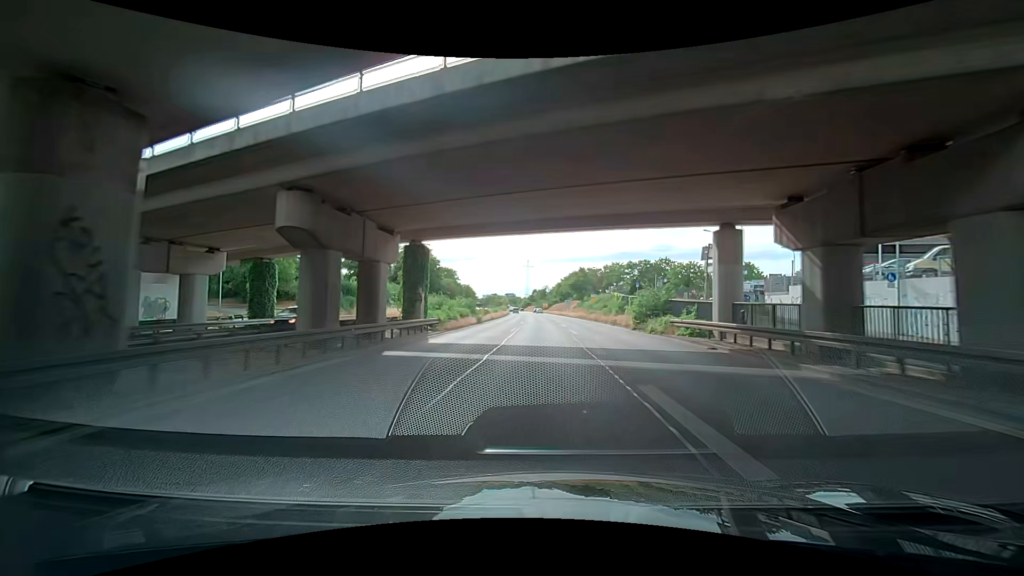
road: trunk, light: Day
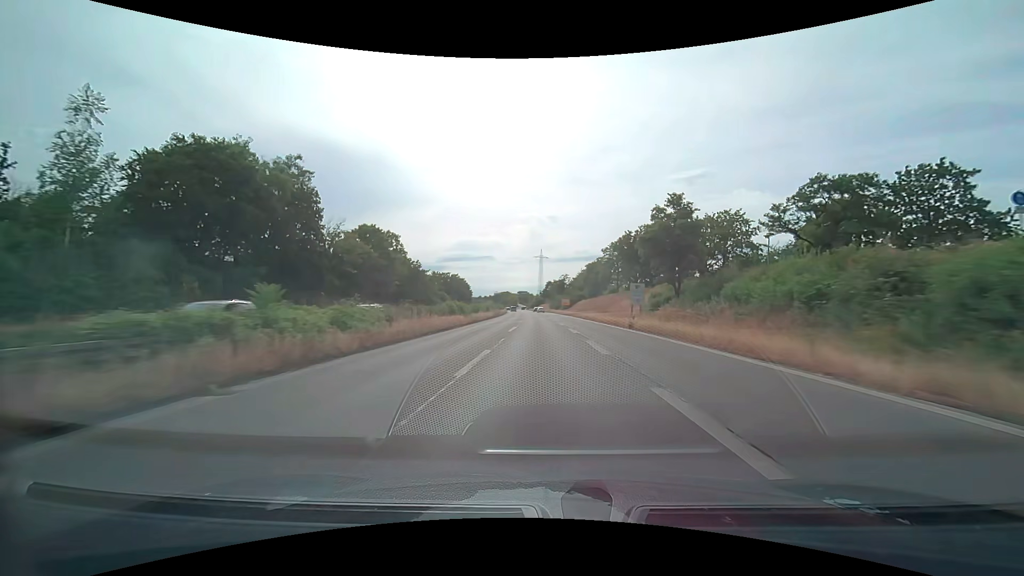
(+0.9, +73.0) m; -2°
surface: asphalt
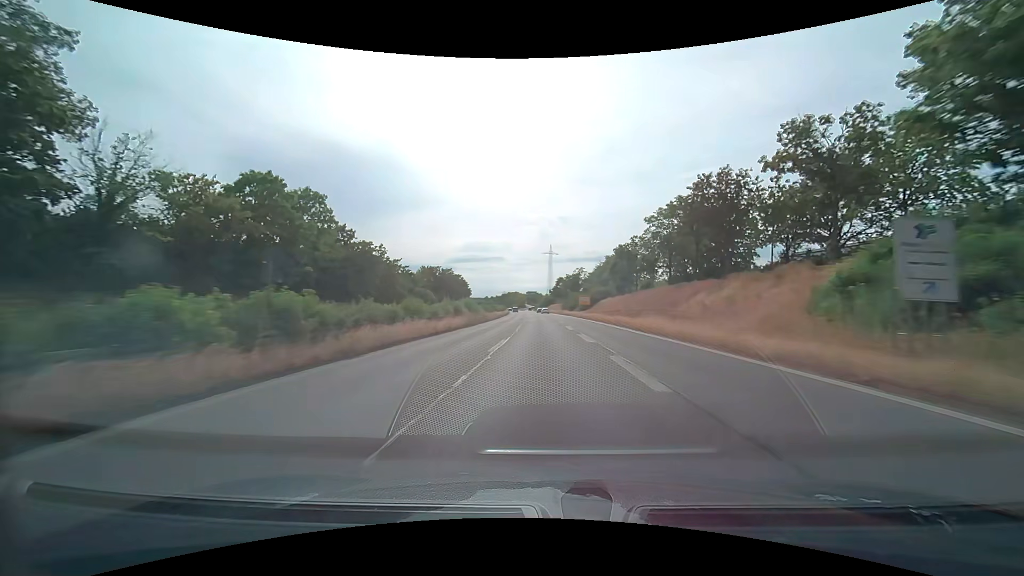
(-0.2, +30.4) m; -1°
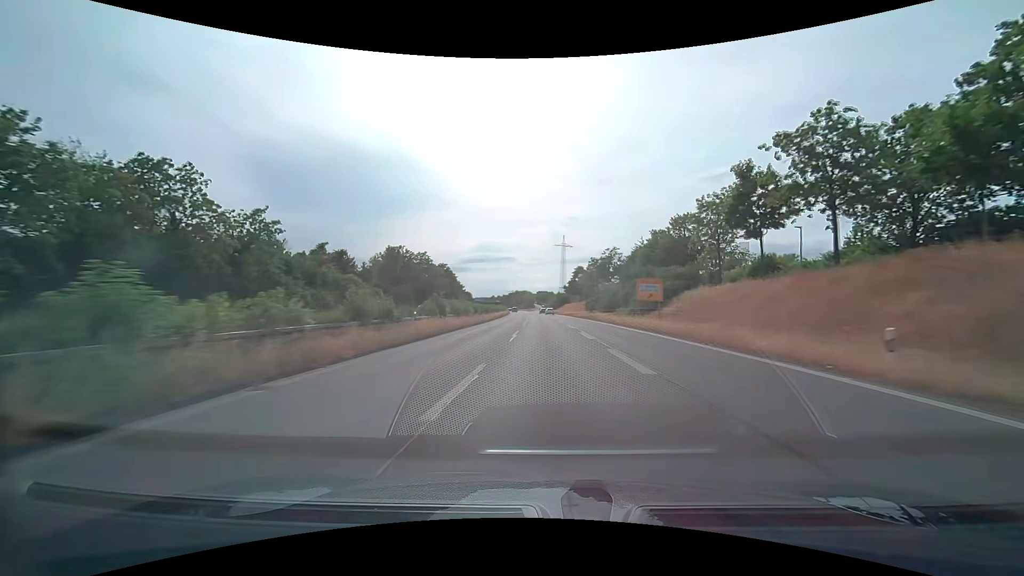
(-0.6, +46.2) m; -1°
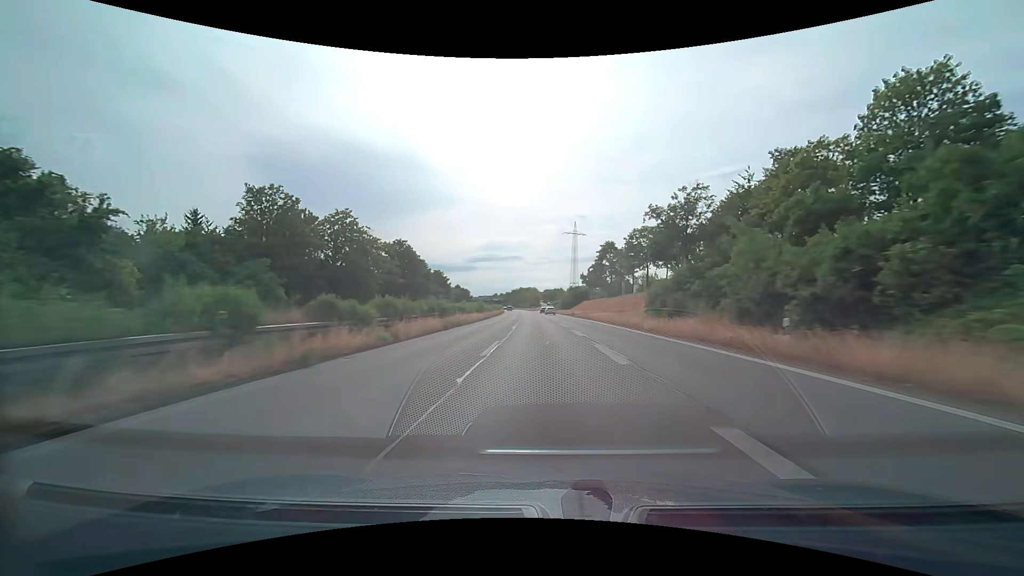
(-0.2, +46.7) m; -1°
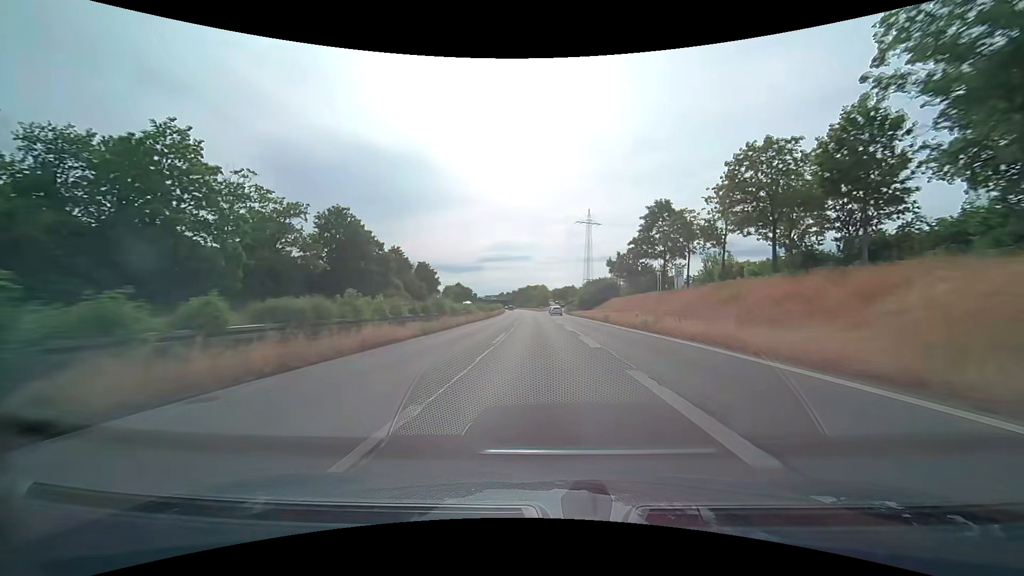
(-0.2, +31.3) m; -1°
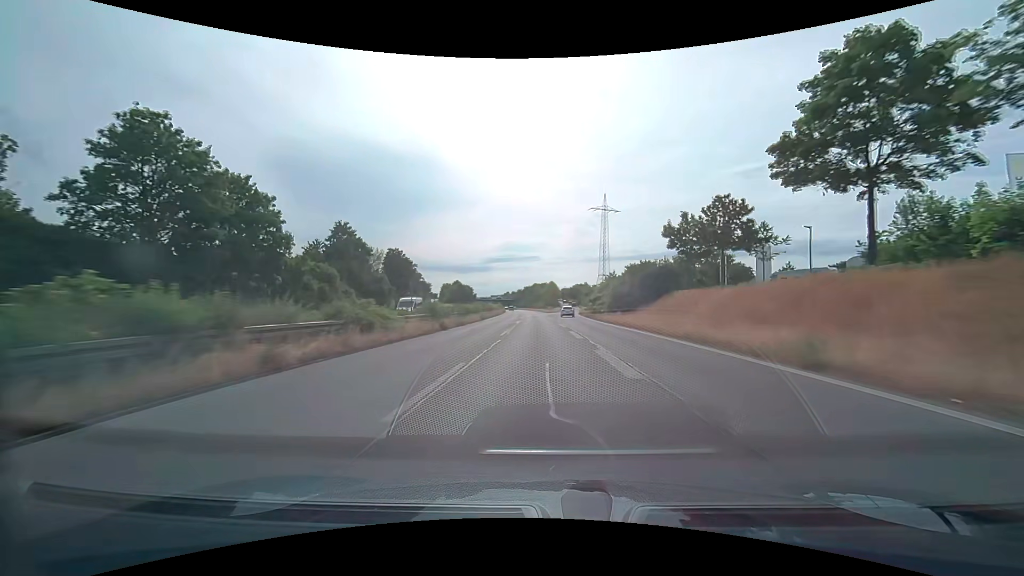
(-0.2, +31.4) m; -1°
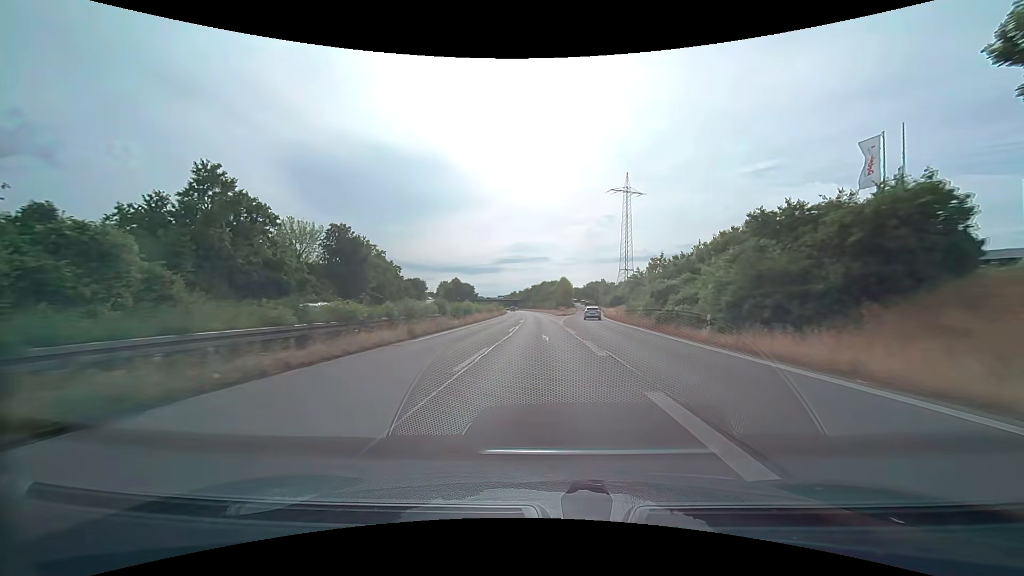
(-0.3, +31.5) m; -1°
(0, +10) (0, +20) (0, +30) (0, +40) (-1, +50) (-1, +60) (-1, +70) (-1, +80) (-2, +90) (-2, +100) m
